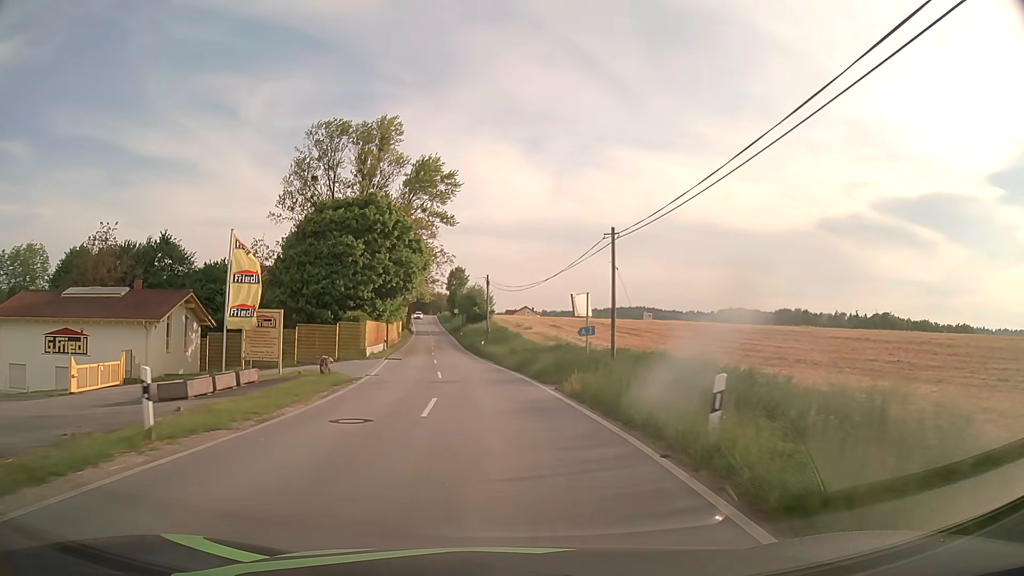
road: tertiary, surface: asphalt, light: Day
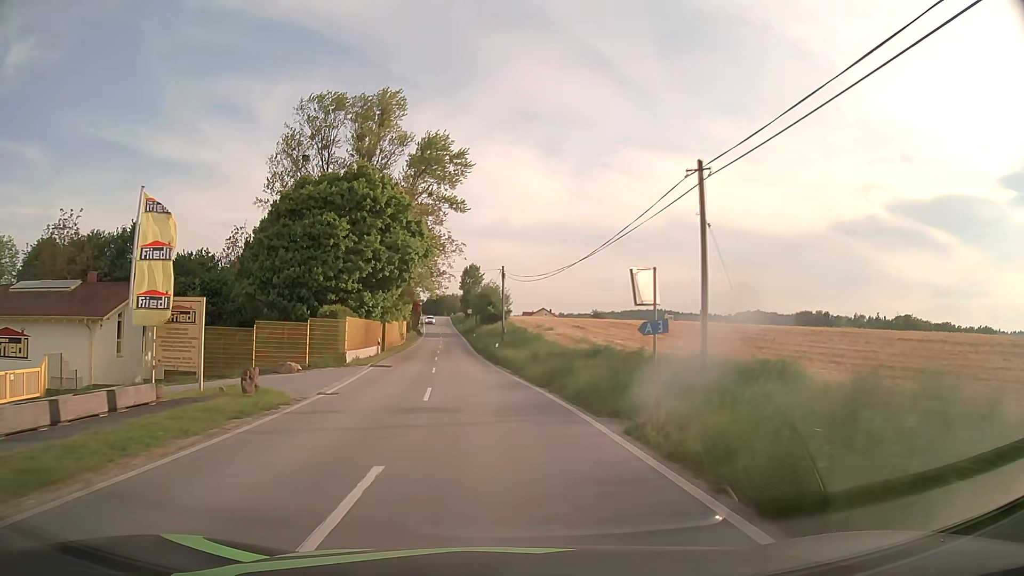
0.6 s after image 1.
(-0.1, +8.9) m; -2°
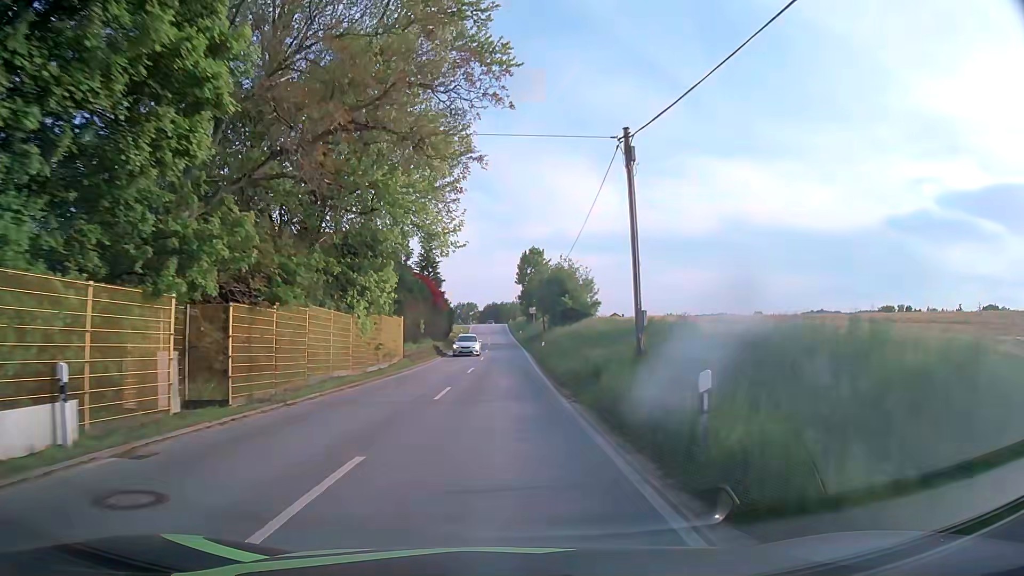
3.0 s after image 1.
(-1.8, +35.8) m; -5°
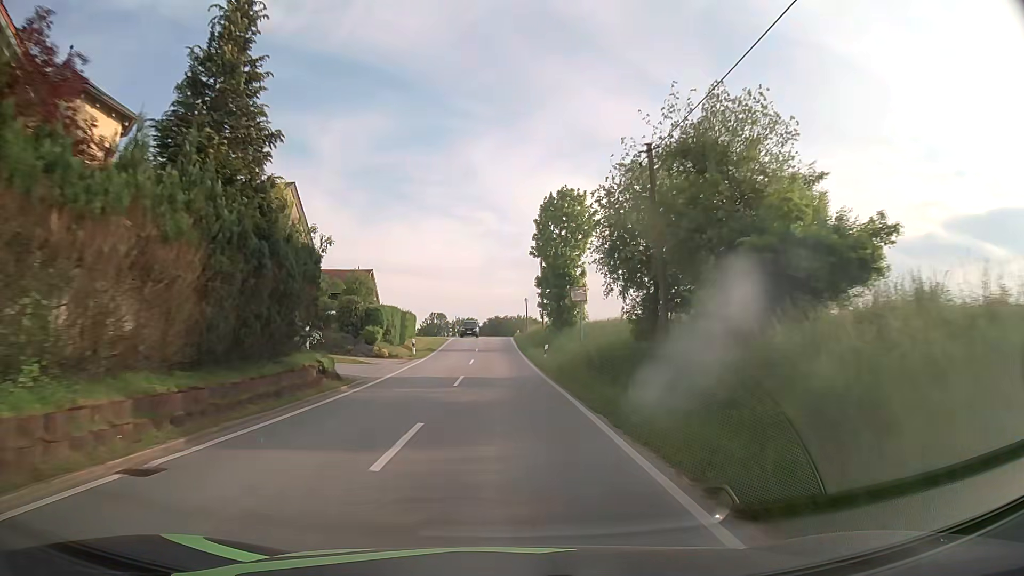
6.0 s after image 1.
(-0.5, +44.8) m; -1°
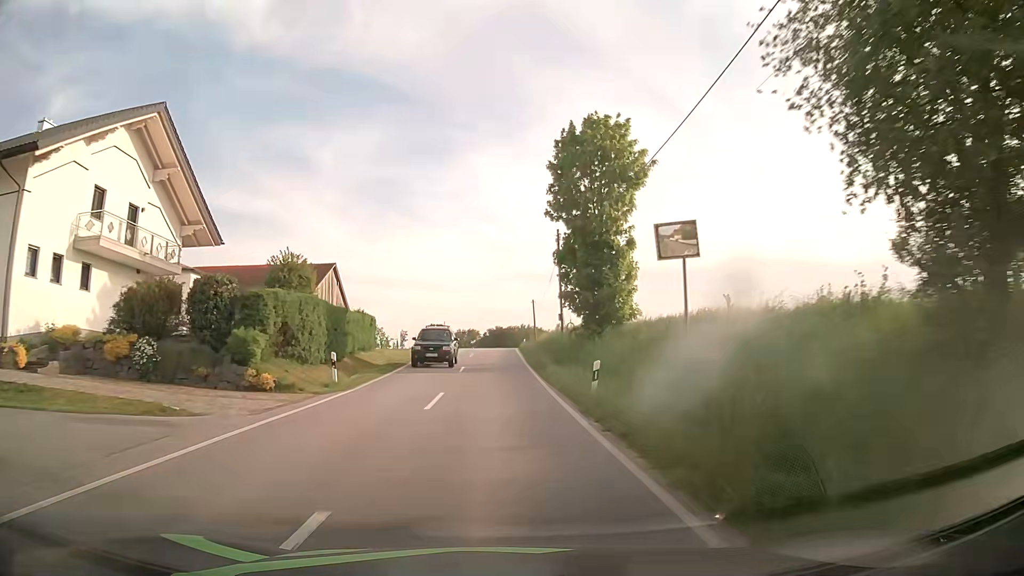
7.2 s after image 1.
(0.0, +17.8) m; -1°
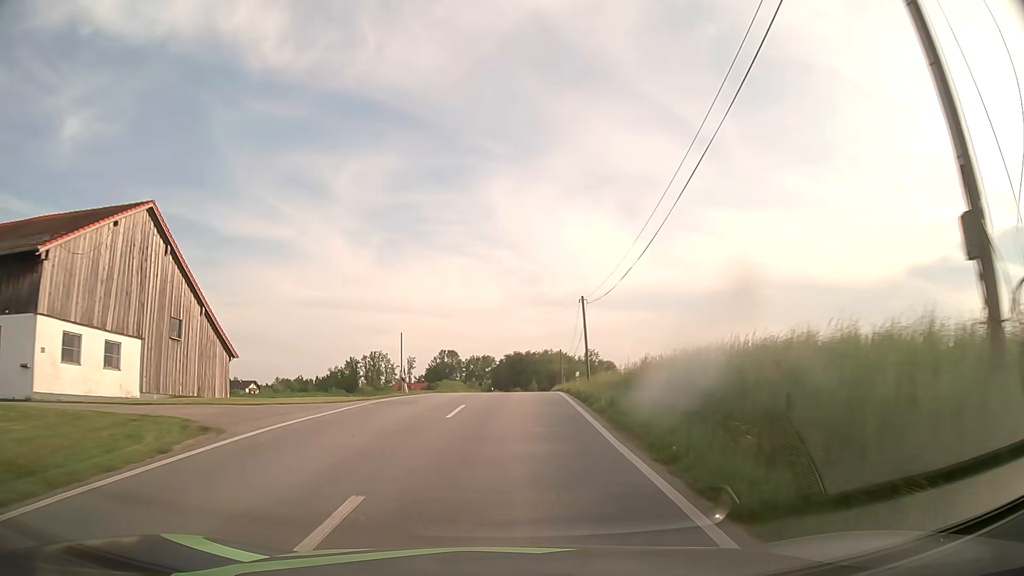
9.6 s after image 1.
(-0.1, +35.5) m; -1°
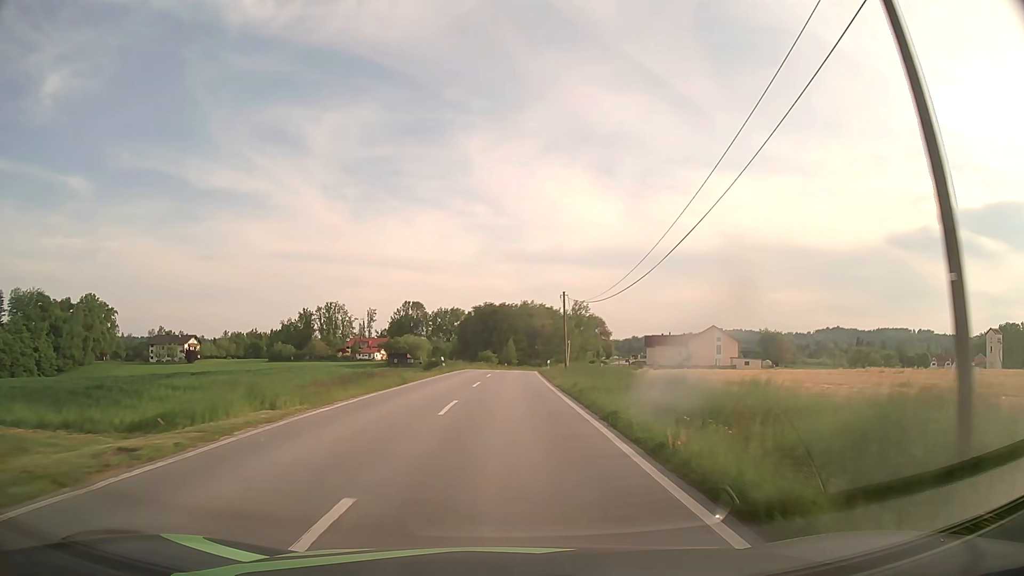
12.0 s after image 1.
(+0.9, +36.1) m; +2°
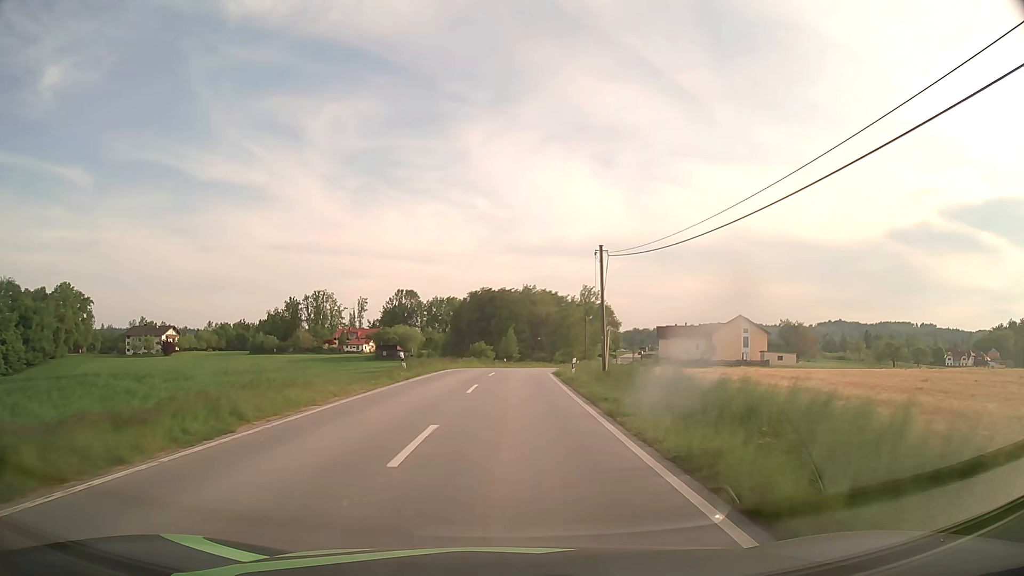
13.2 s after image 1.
(0.0, +18.5) m; 0°
(0, +10) (0, +20) (0, +30) (+1, +40) (+2, +50) (+3, +60) (+5, +70) (+7, +79) (+10, +89) (+12, +99) m
